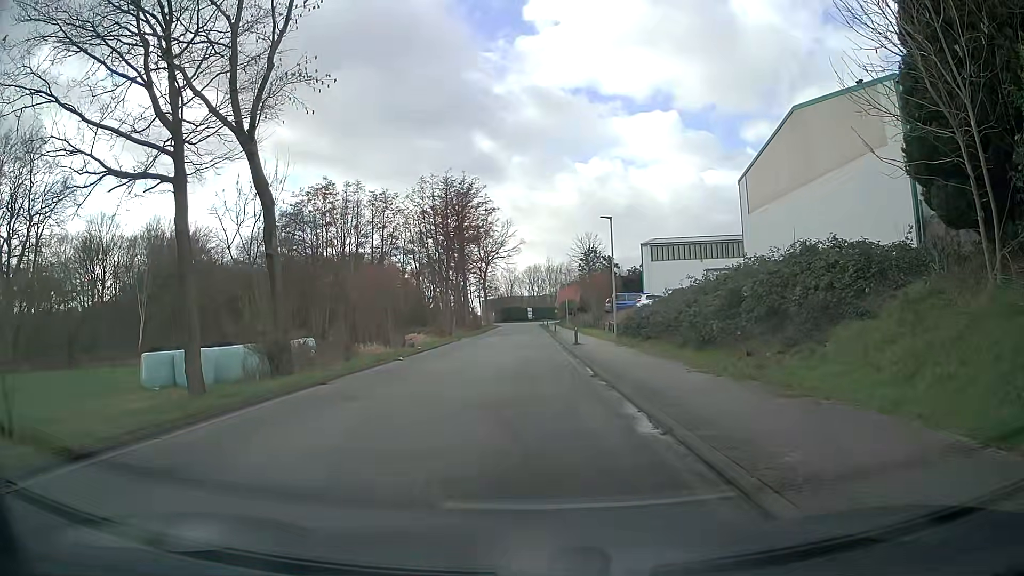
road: residential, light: Day
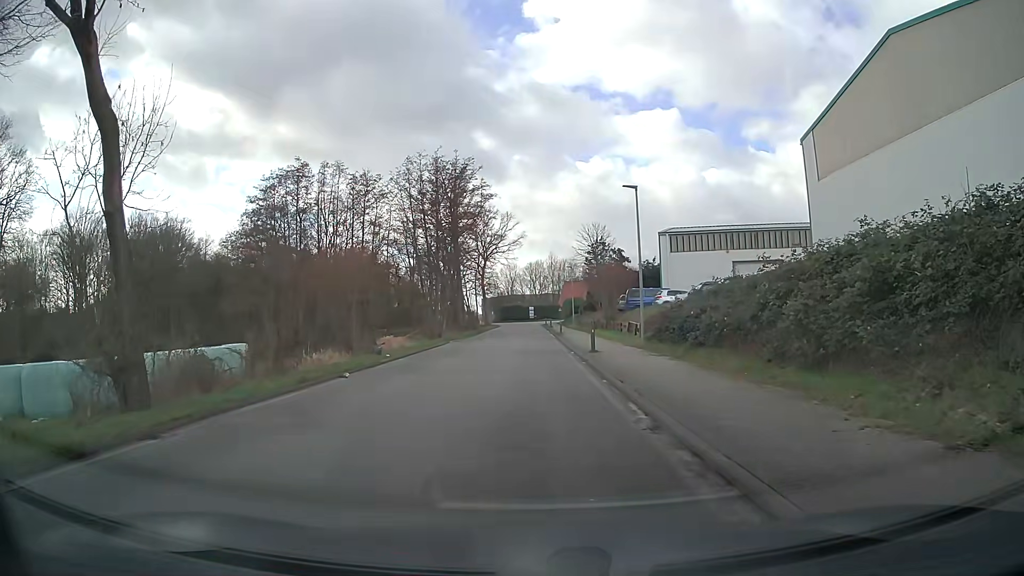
(+0.1, +8.0) m; +1°
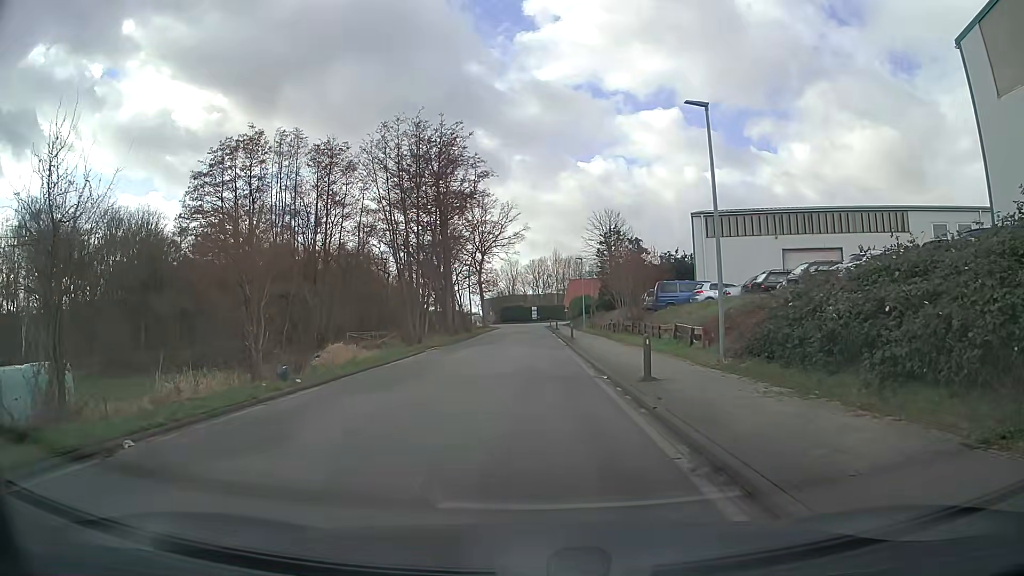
(-0.2, +10.7) m; -1°
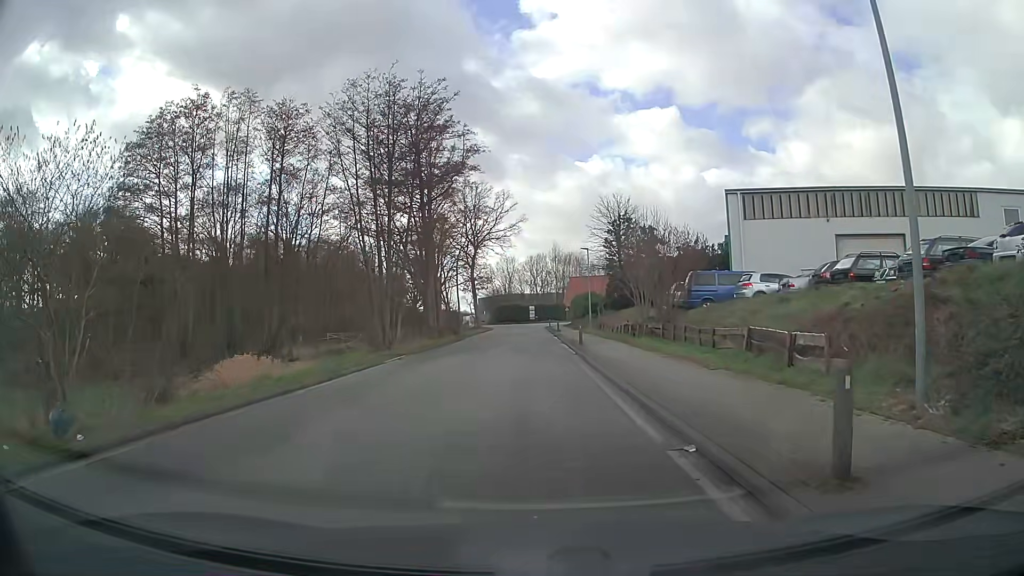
(-0.1, +8.5) m; 0°
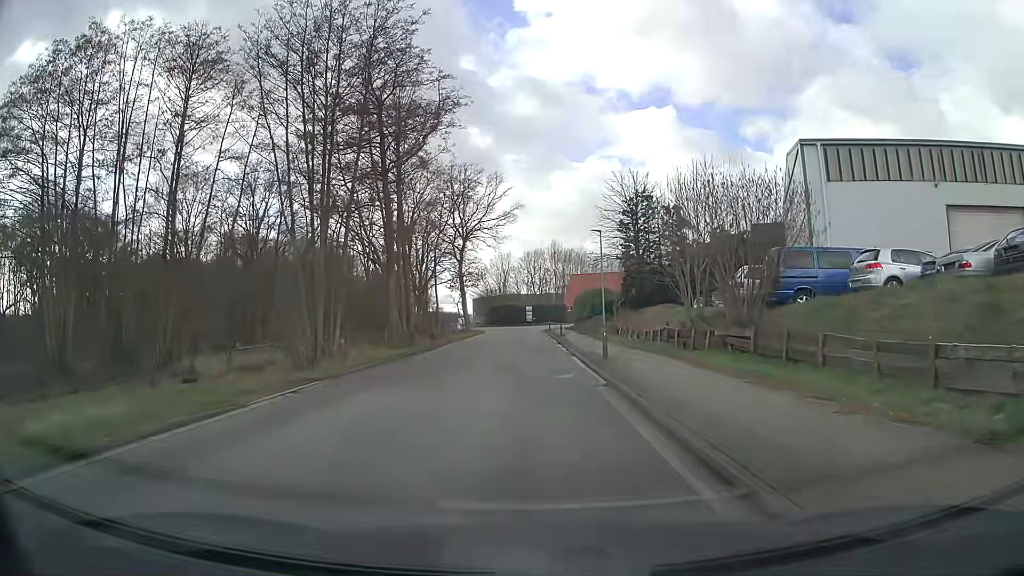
(+0.1, +11.2) m; 0°
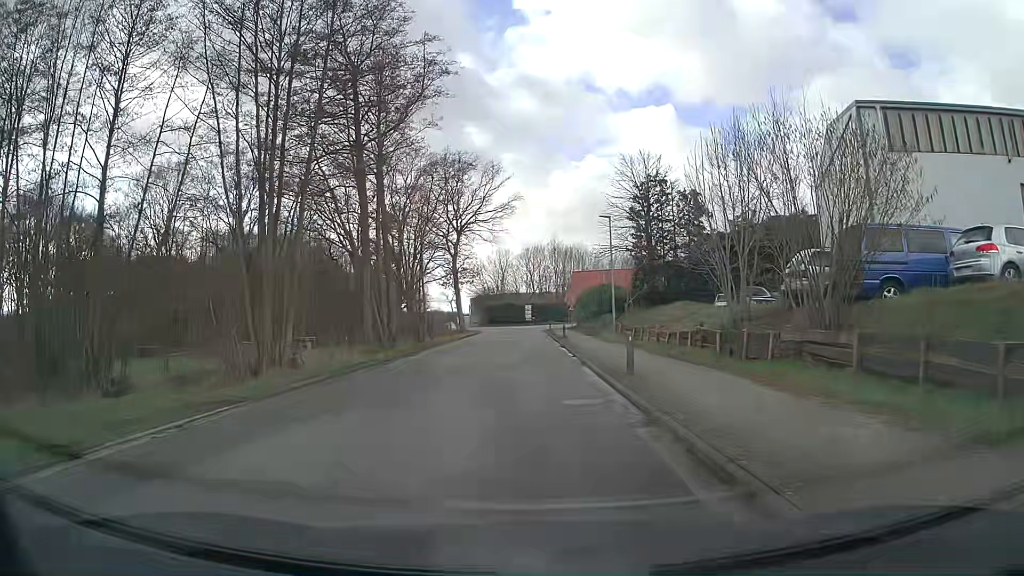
(0.0, +5.1) m; 0°
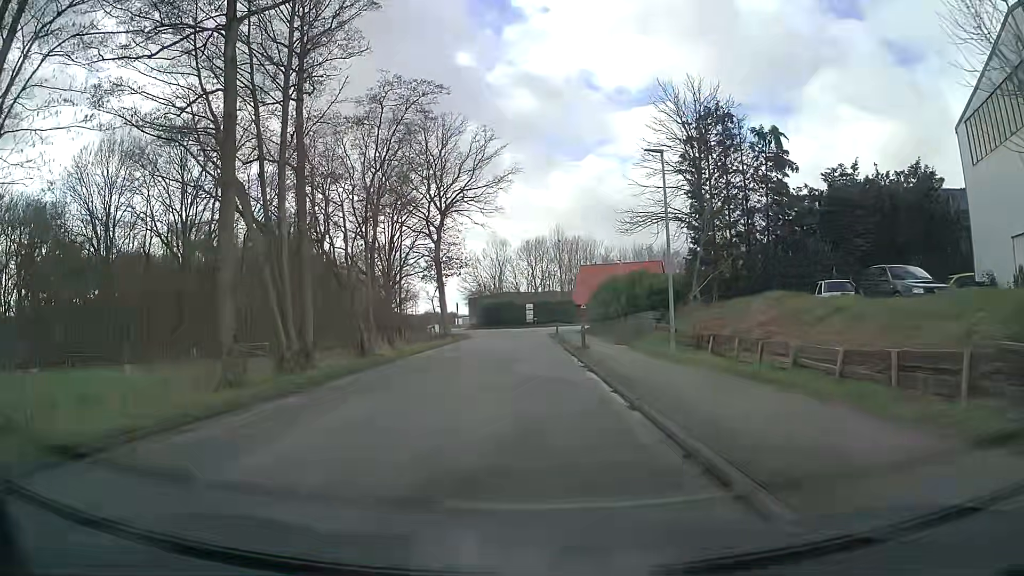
(0.0, +13.7) m; +1°
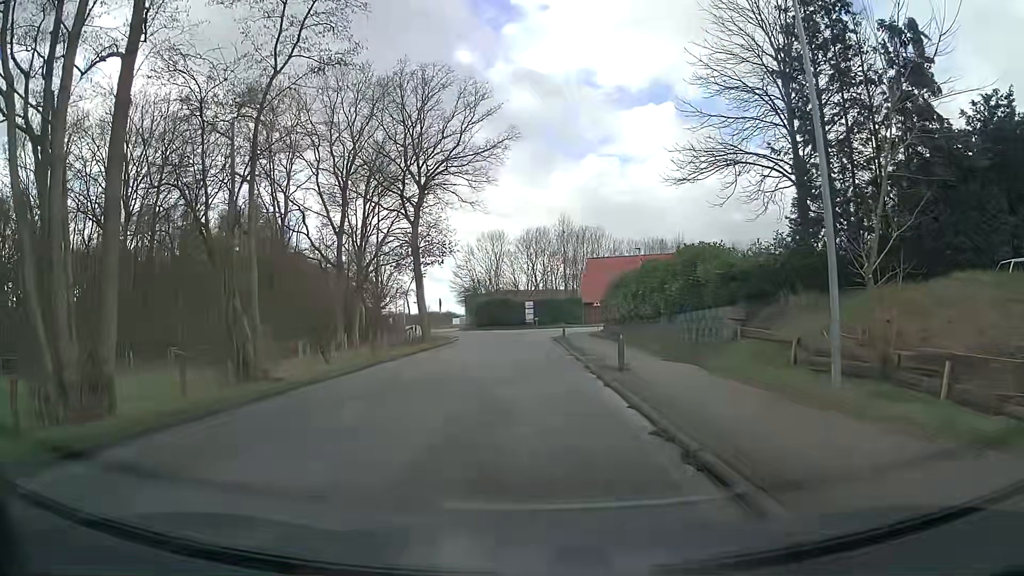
(-0.3, +11.1) m; 0°
